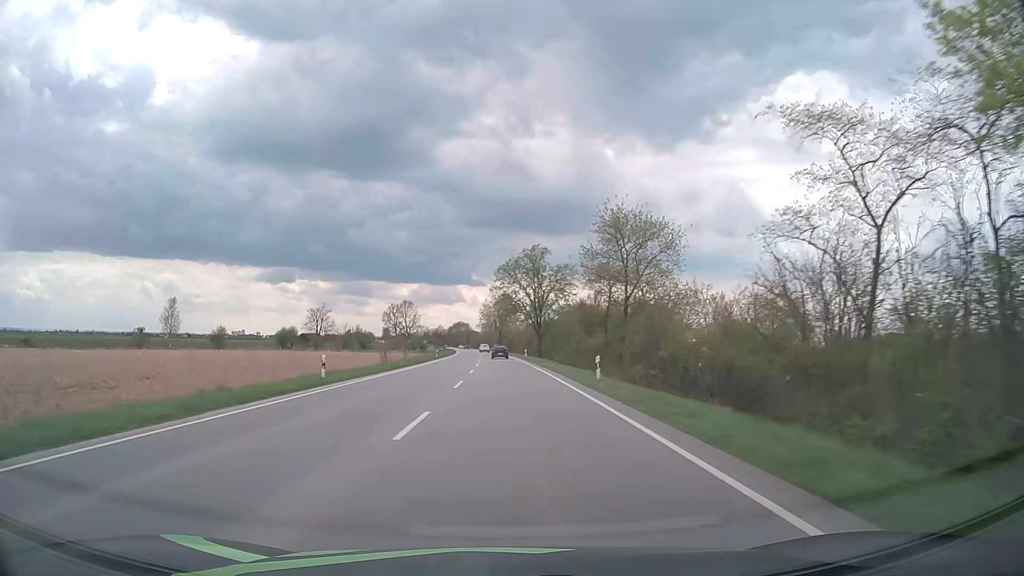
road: primary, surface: asphalt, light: Day
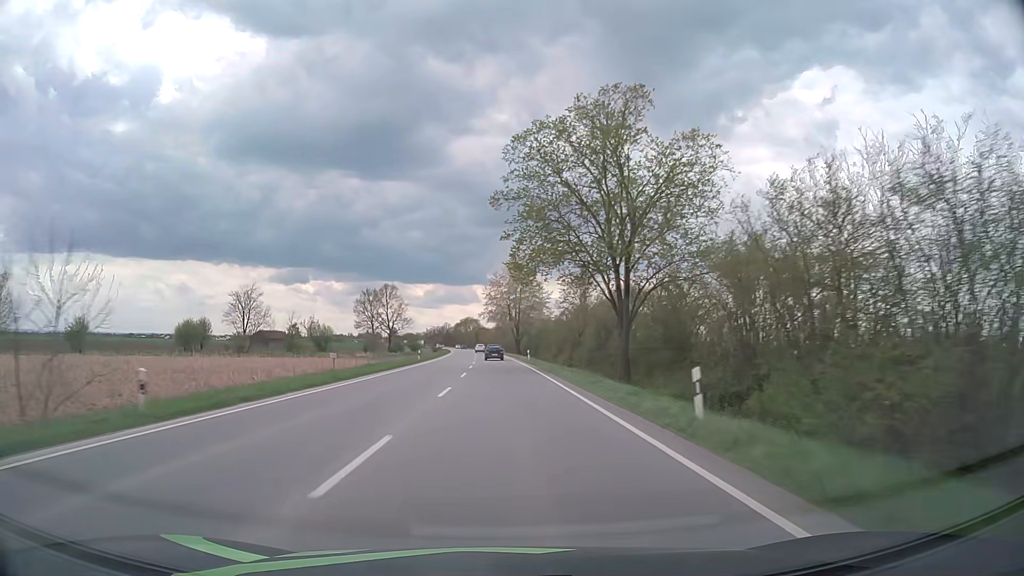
(-0.7, +62.9) m; -1°
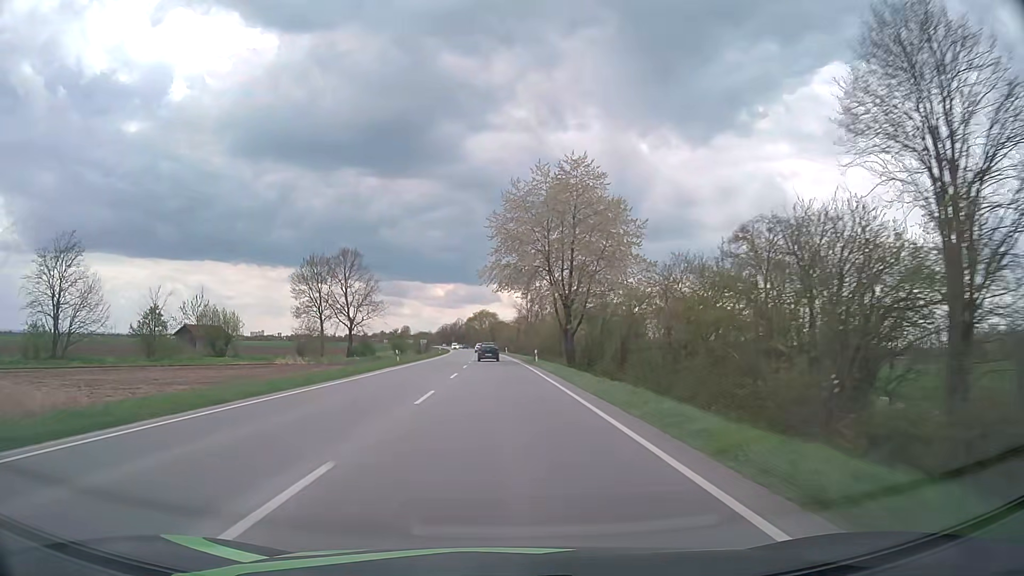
(-1.0, +62.1) m; -2°
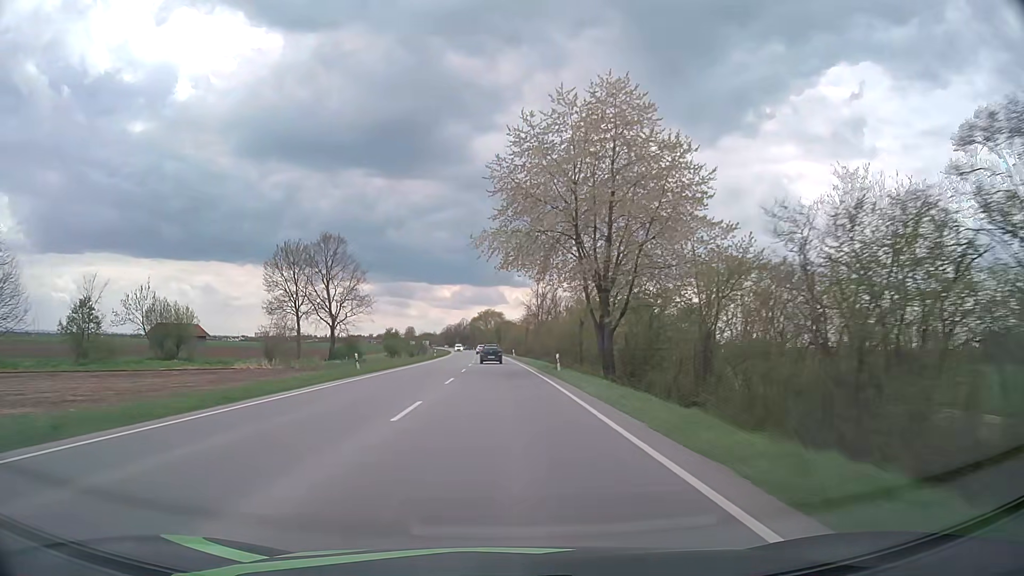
(-0.1, +15.1) m; -1°
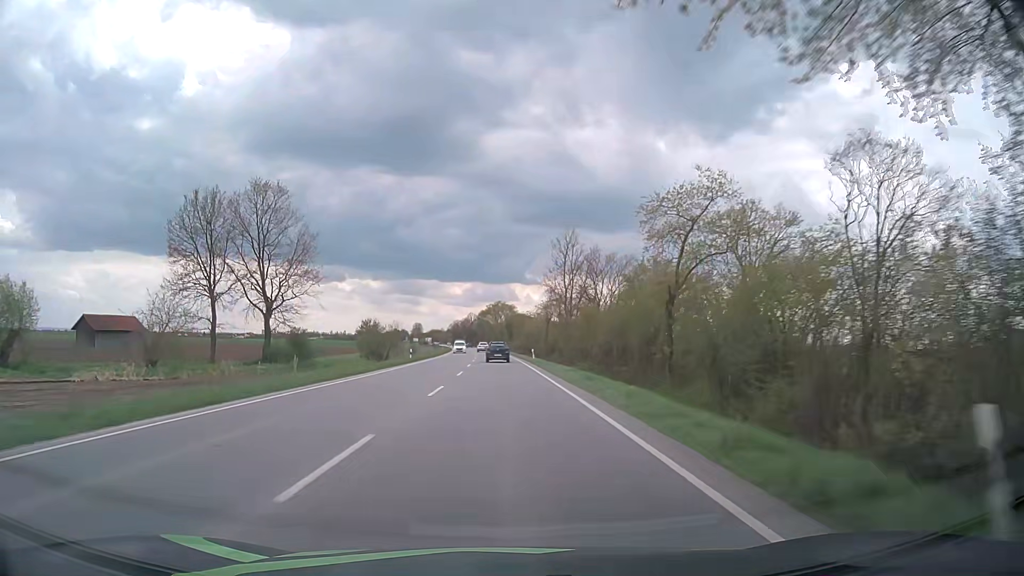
(-0.3, +30.0) m; -1°
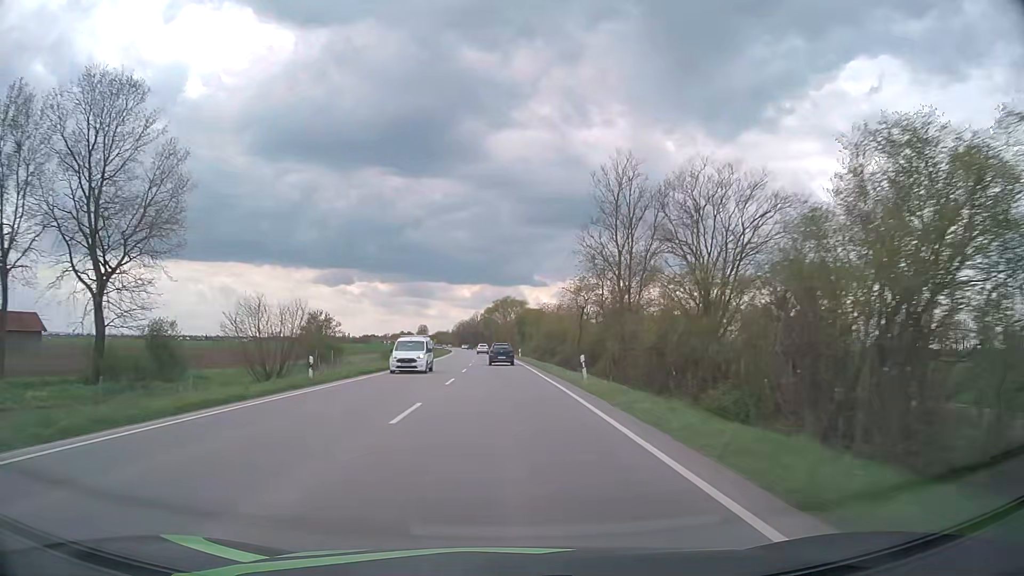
(-0.1, +29.9) m; 0°
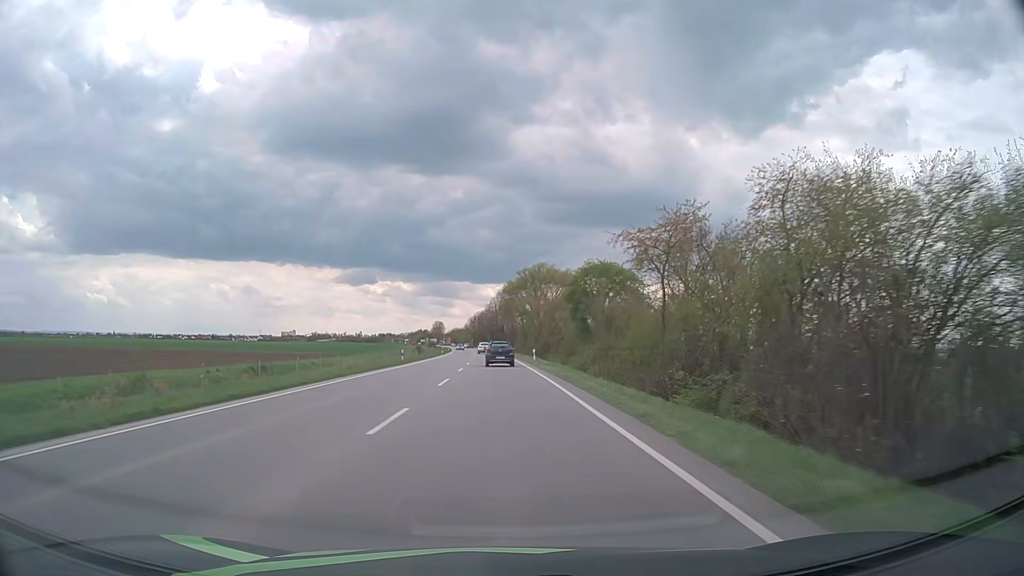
(-1.4, +72.5) m; -2°
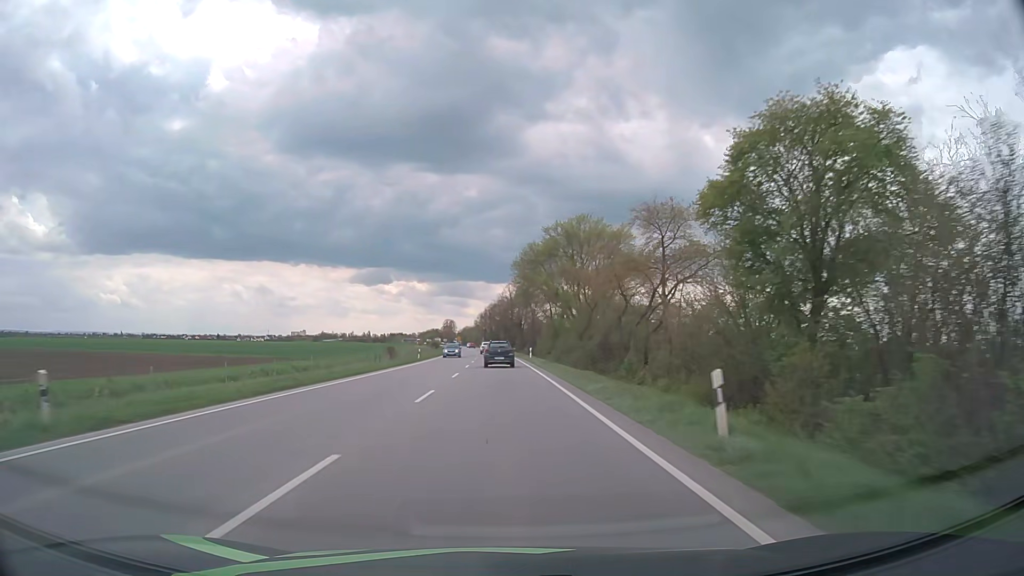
(-0.5, +41.8) m; -1°
(0, +10) (0, +20) (0, +30) (0, +40) (-1, +50) (-1, +60) (-1, +70) (-1, +80) (-2, +90) (-2, +100) m
